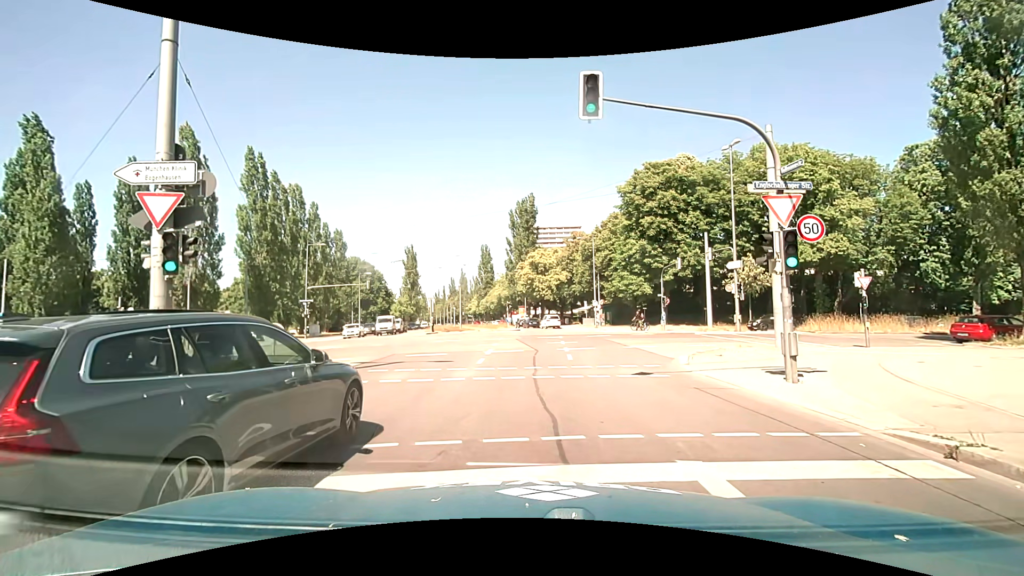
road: secondary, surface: asphalt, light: Day
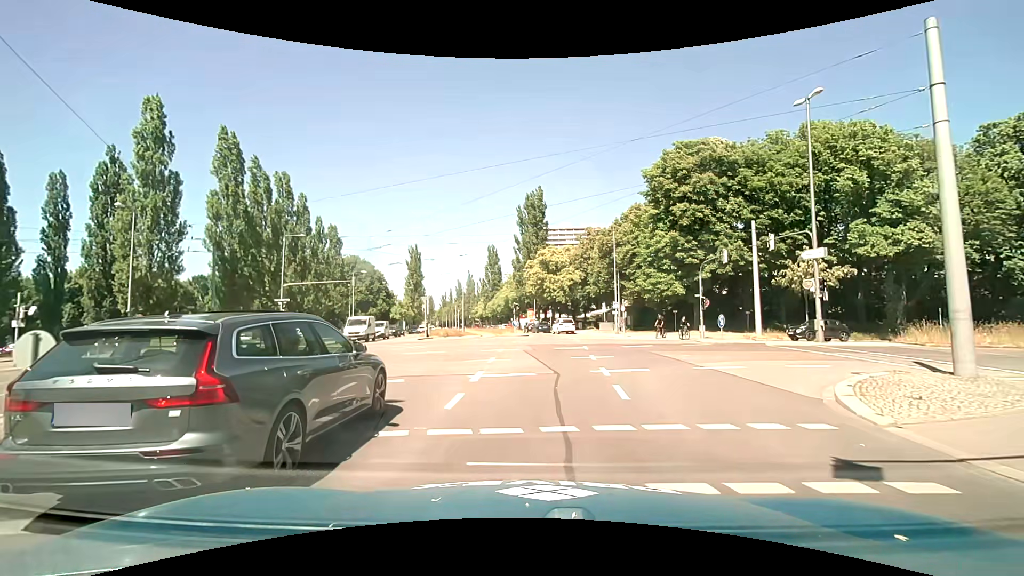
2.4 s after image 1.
(-0.2, +8.1) m; -1°
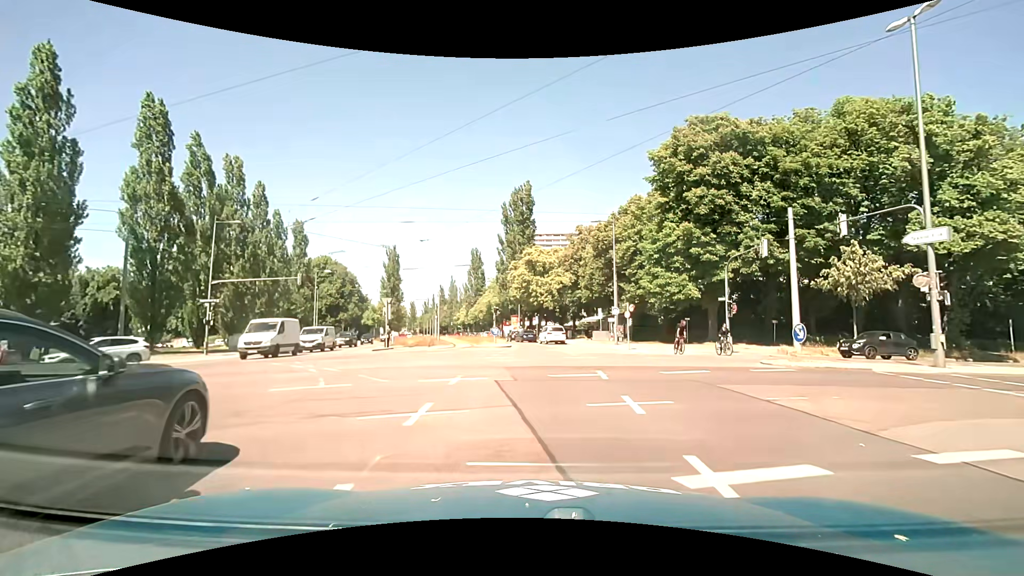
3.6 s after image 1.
(+0.1, +8.4) m; +1°
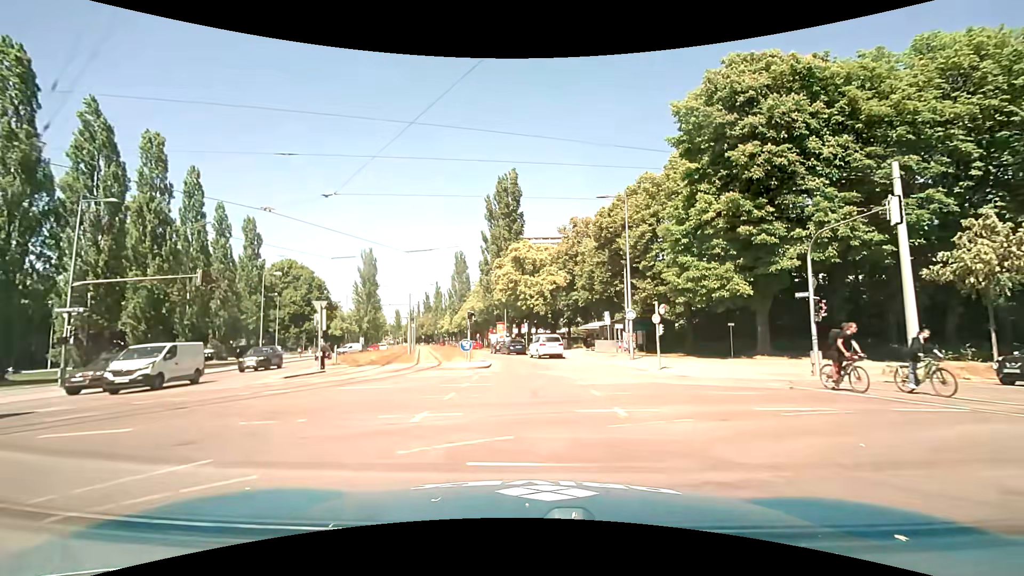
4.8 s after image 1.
(+0.2, +10.7) m; +1°
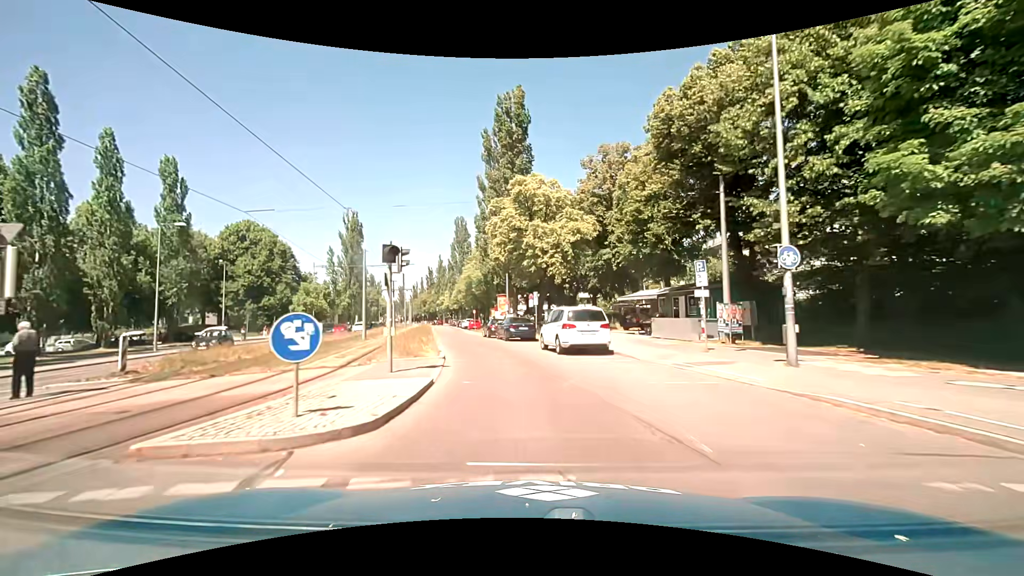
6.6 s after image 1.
(+0.1, +18.4) m; -1°
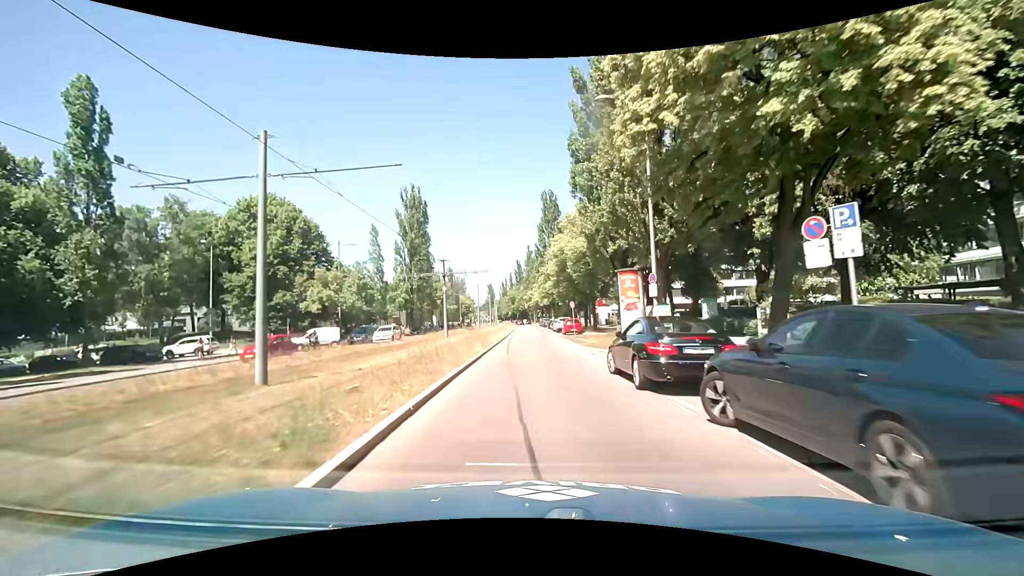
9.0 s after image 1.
(-3.0, +26.4) m; -12°
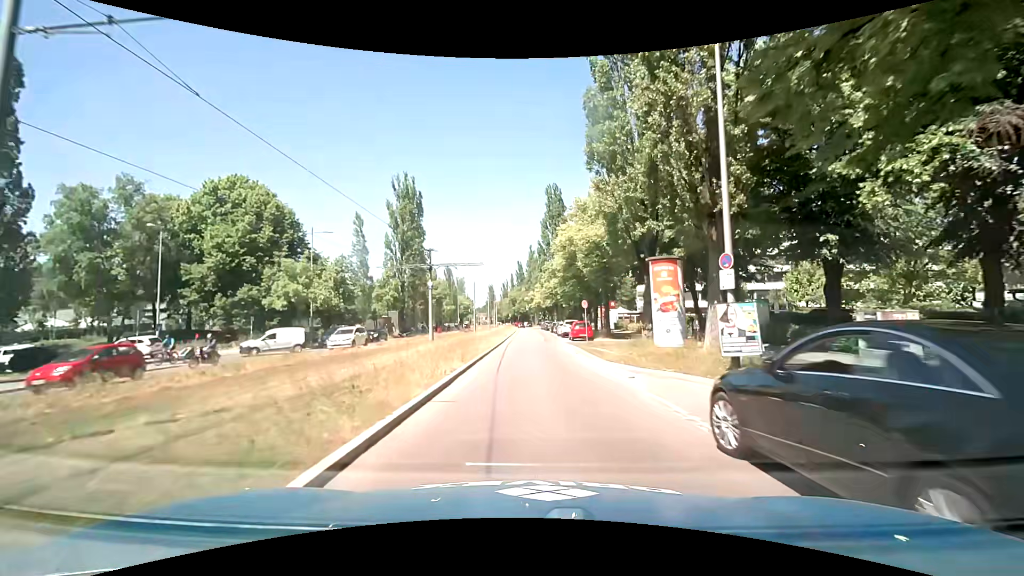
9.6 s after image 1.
(0.0, +7.2) m; 0°
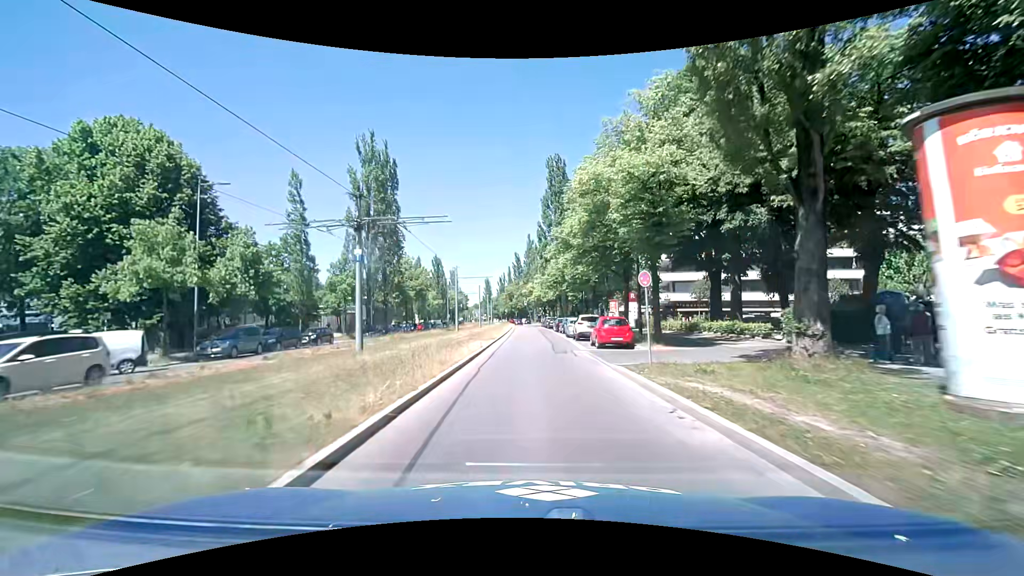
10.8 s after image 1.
(+0.2, +15.5) m; +1°
(0, +10) (0, +20) (0, +30) (0, +40) (0, +50) (-1, +60) (-1, +70) (-1, +80) (-1, +90) (0, +100) m
